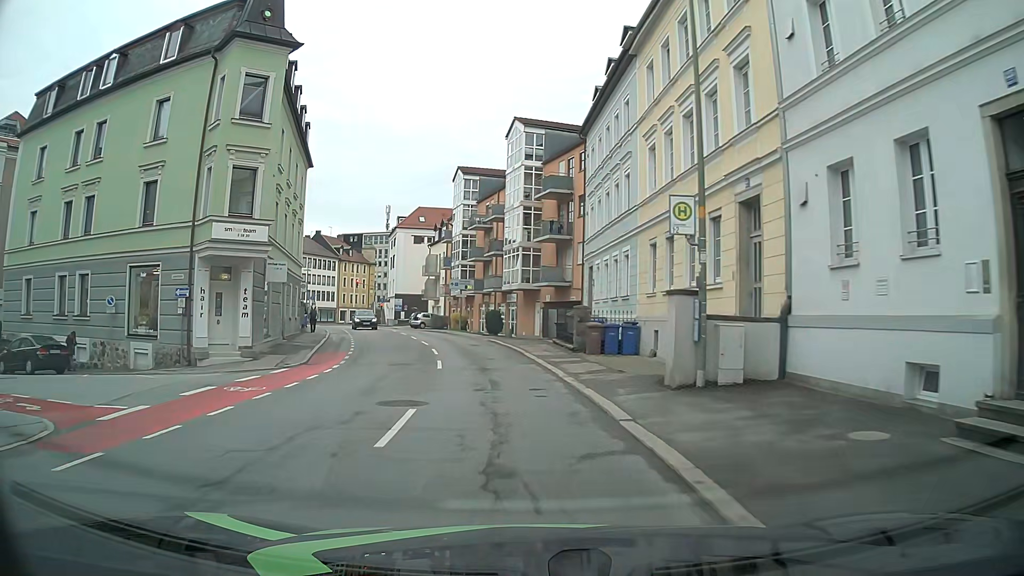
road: tertiary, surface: asphalt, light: Day
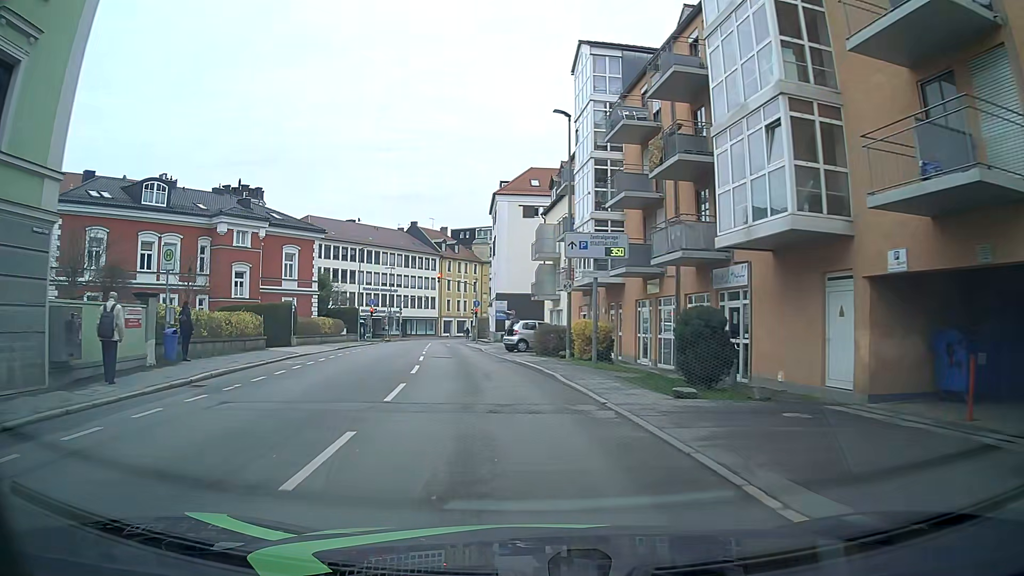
(-2.6, +31.0) m; -10°
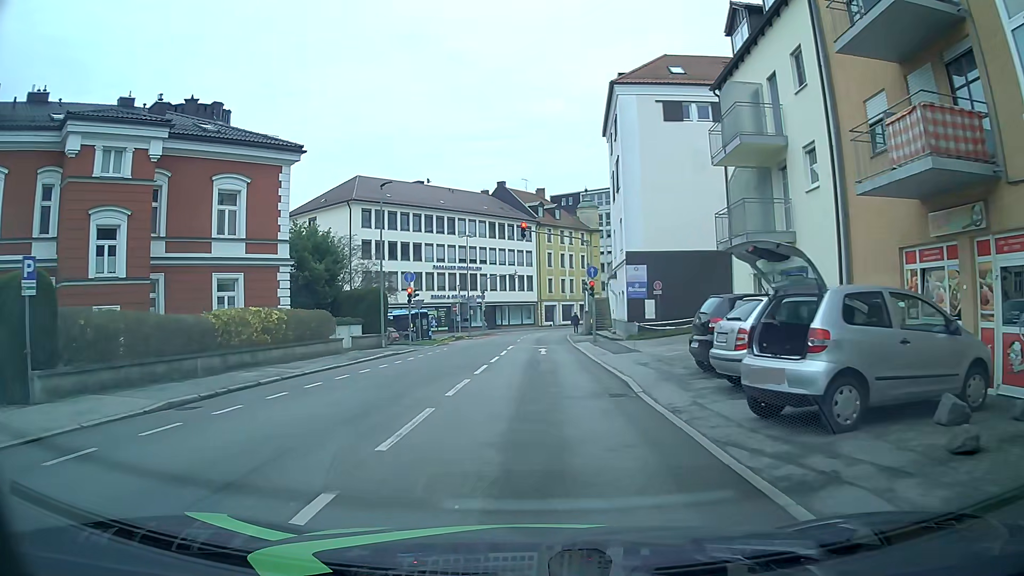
(-2.2, +25.5) m; -9°
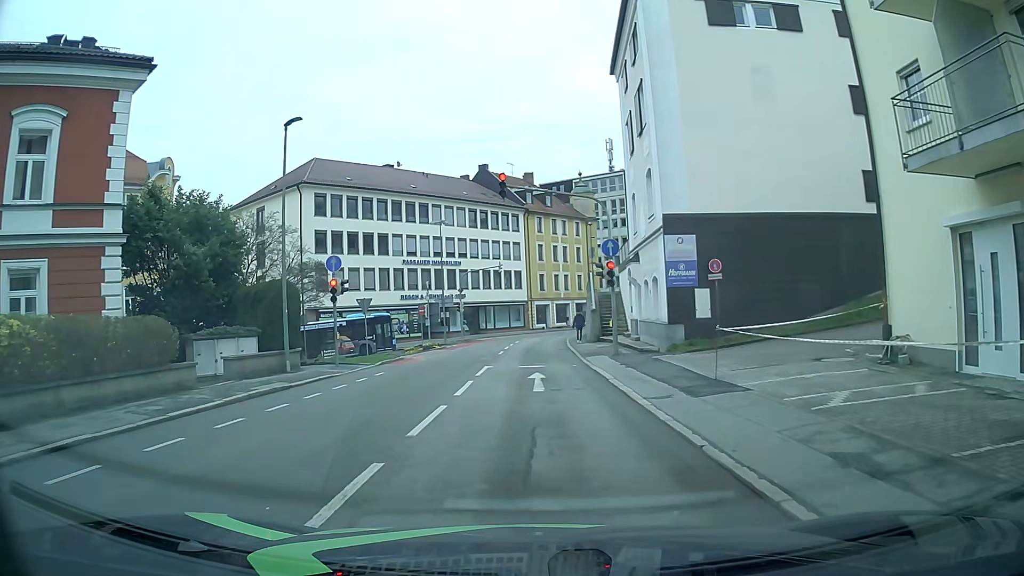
(-0.1, +11.9) m; -1°
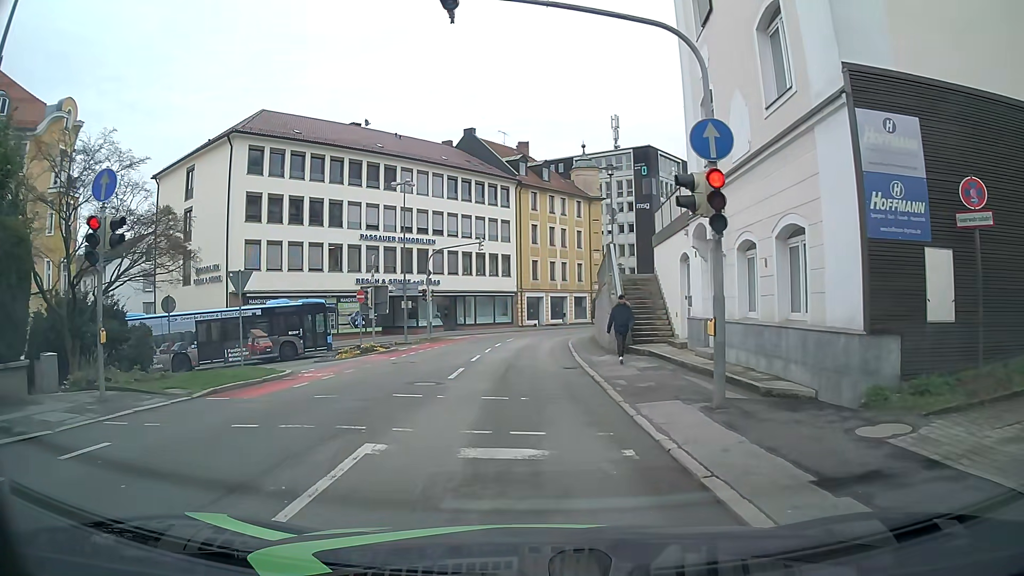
(+0.3, +13.2) m; +2°
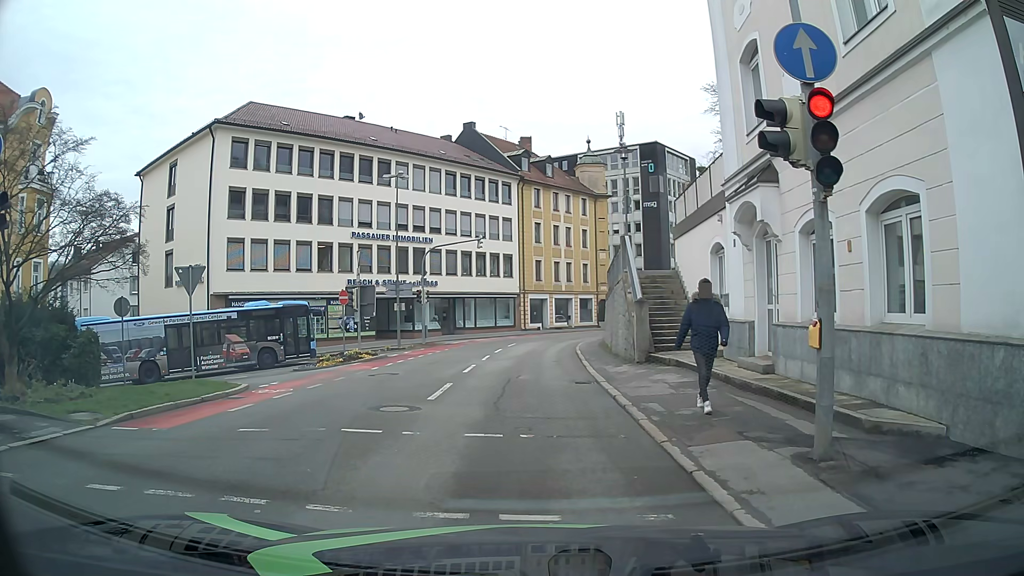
(-0.1, +3.0) m; 0°
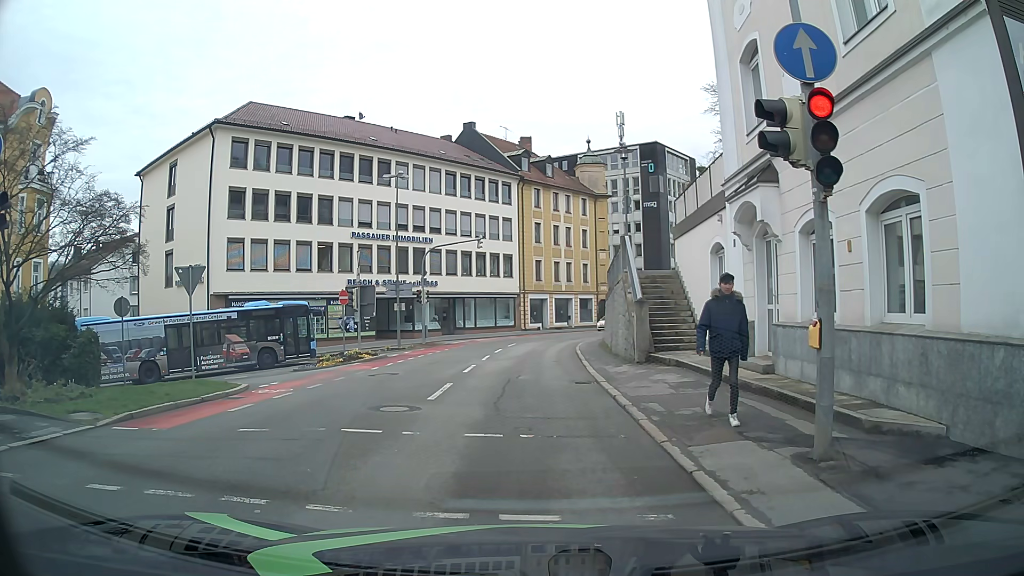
(0.0, 0.0) m; 0°
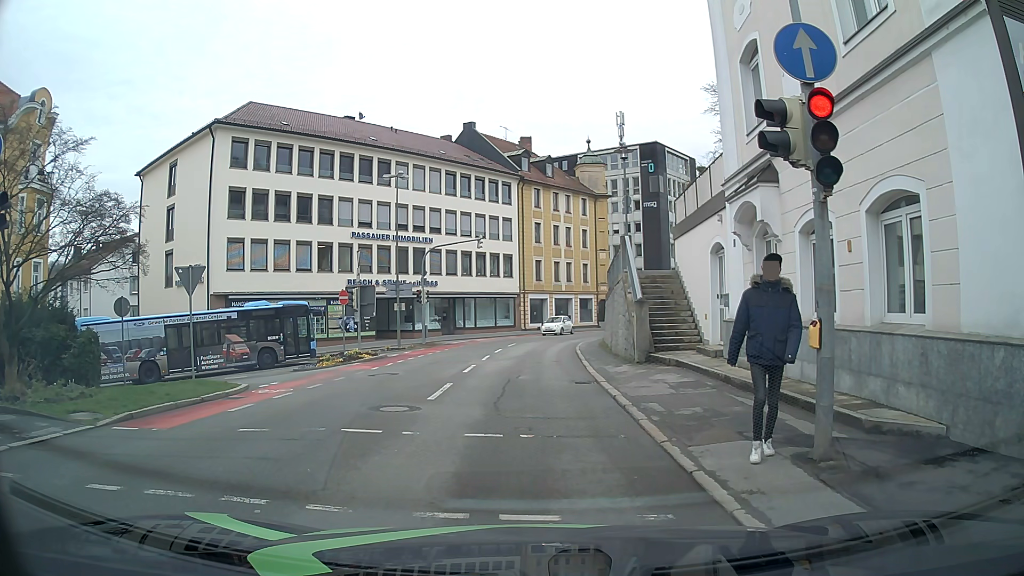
(0.0, 0.0) m; 0°
